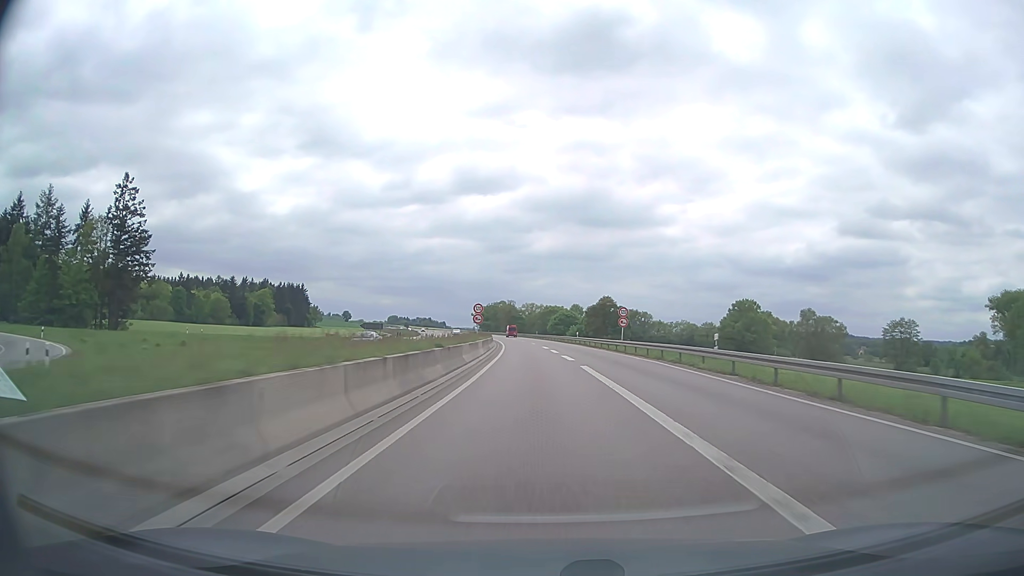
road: trunk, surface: asphalt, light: Day
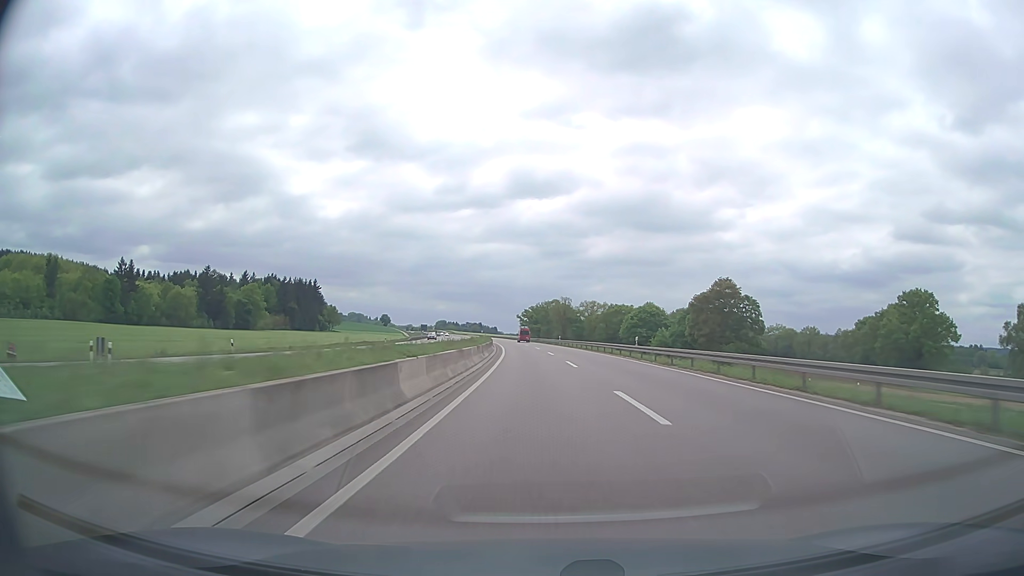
(-3.6, +86.1) m; -5°
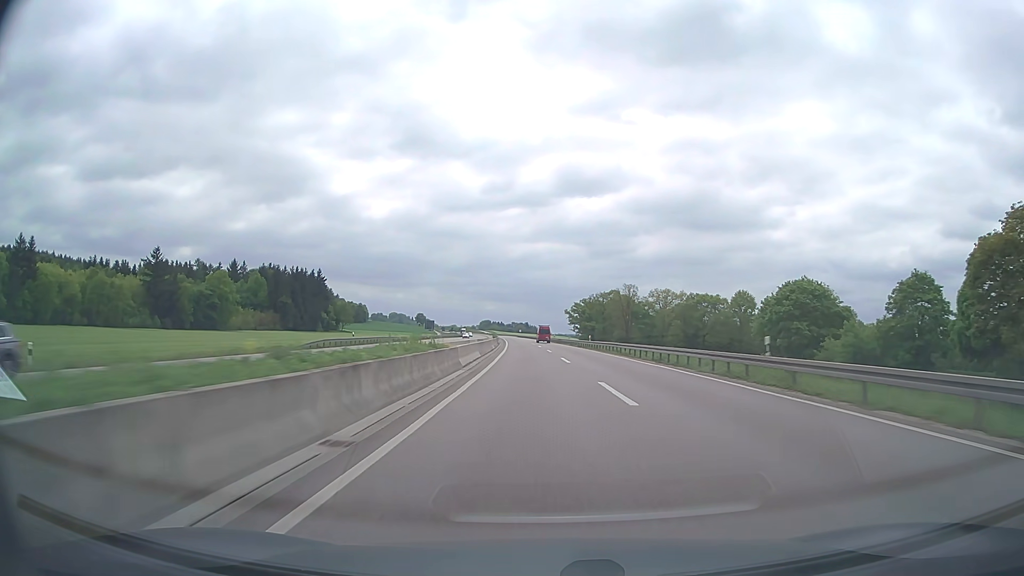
(-2.7, +75.8) m; -4°
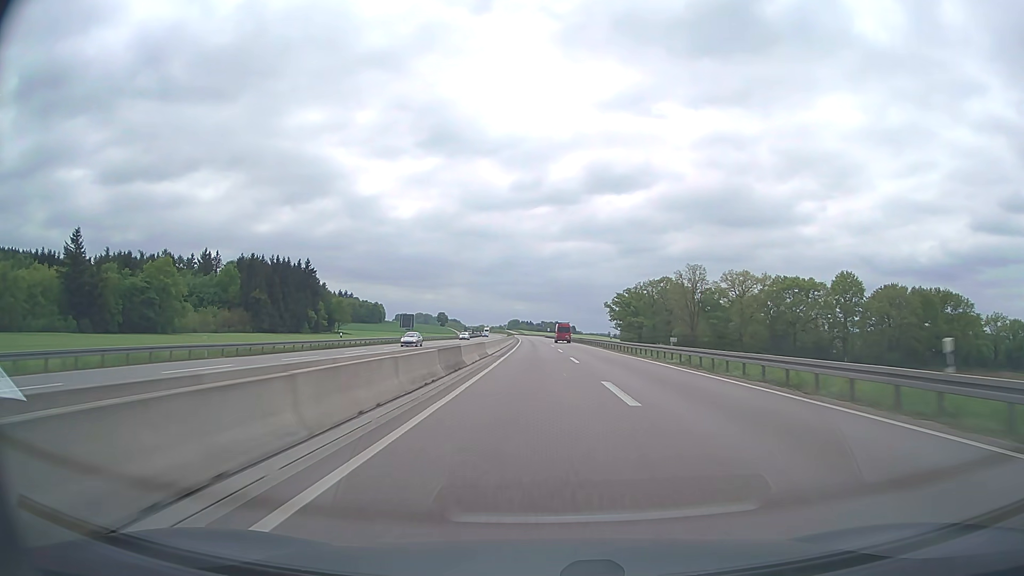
(-1.4, +58.8) m; -3°
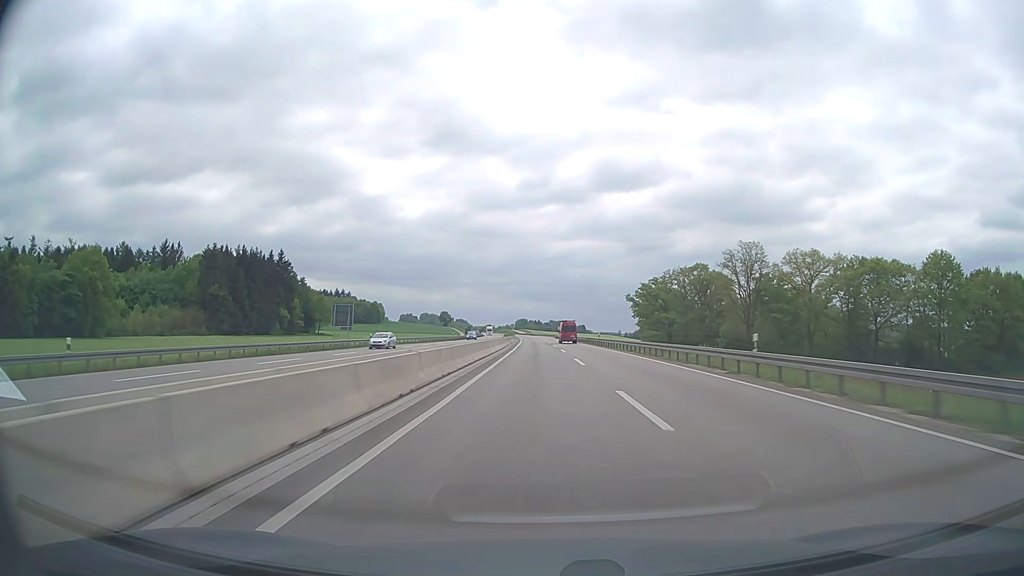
(-0.3, +39.3) m; -1°
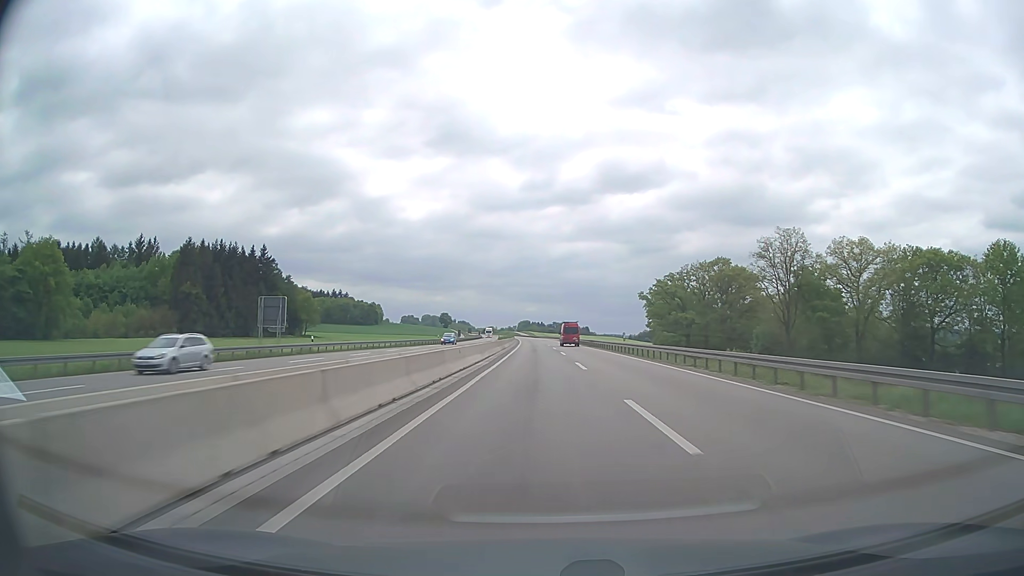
(0.0, +19.7) m; 0°
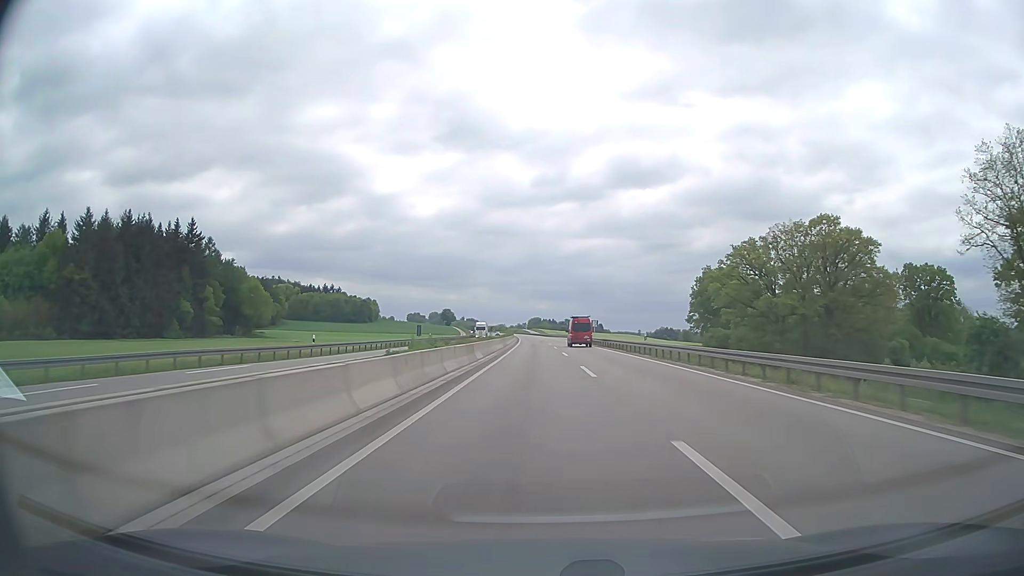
(-0.4, +59.5) m; -1°
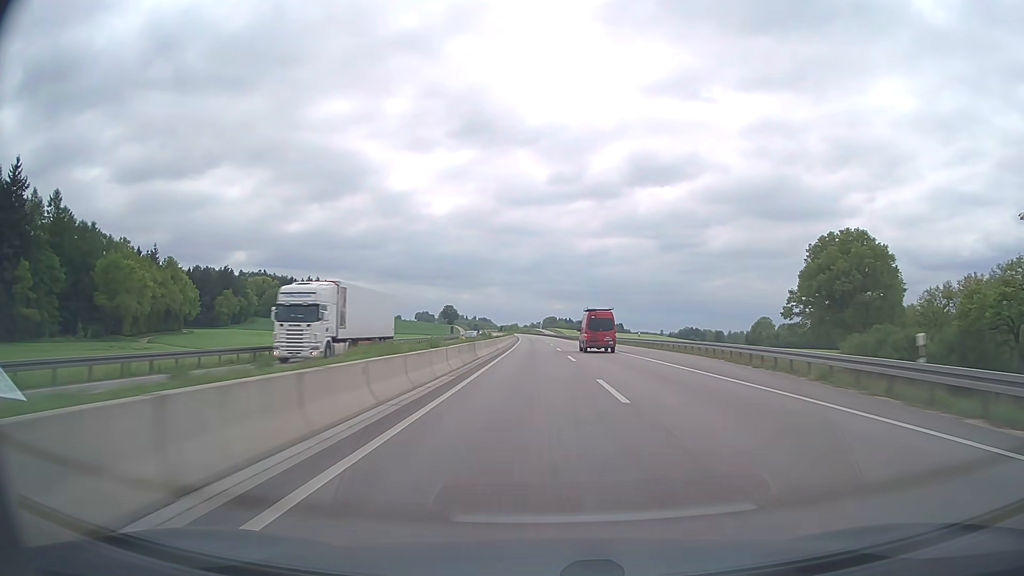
(-0.9, +79.7) m; -1°
(0, +10) (0, +20) (0, +30) (0, +40) (-1, +50) (-1, +60) (-1, +70) (-1, +80) (-2, +90) (-2, +100) m
